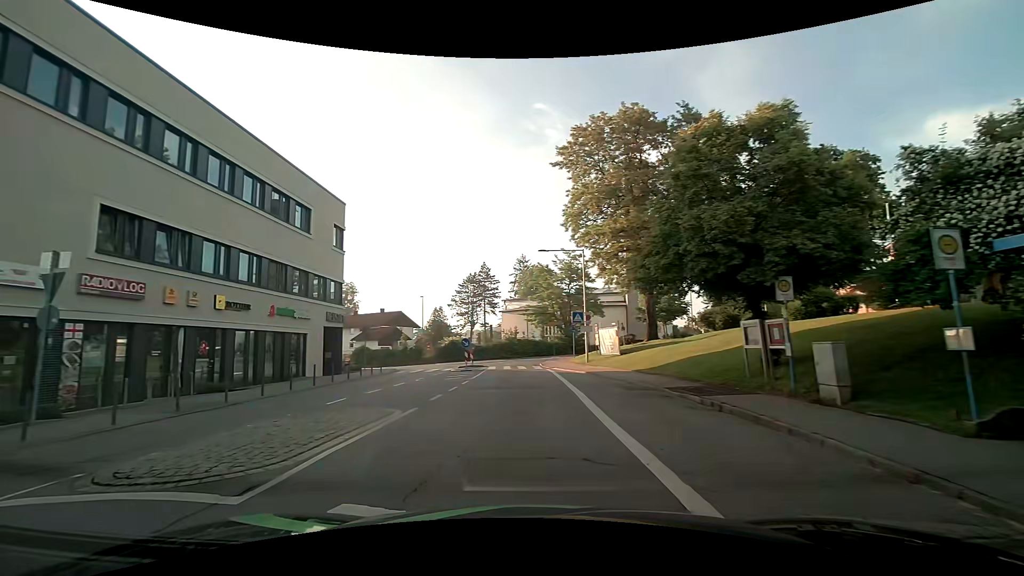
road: unclassified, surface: asphalt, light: Day
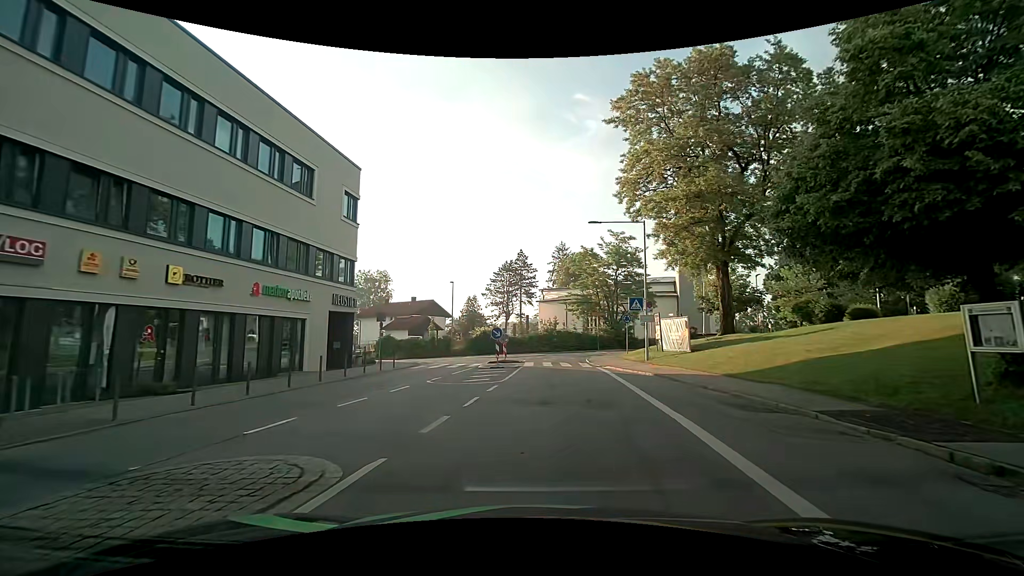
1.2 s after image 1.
(-0.5, +6.4) m; -4°
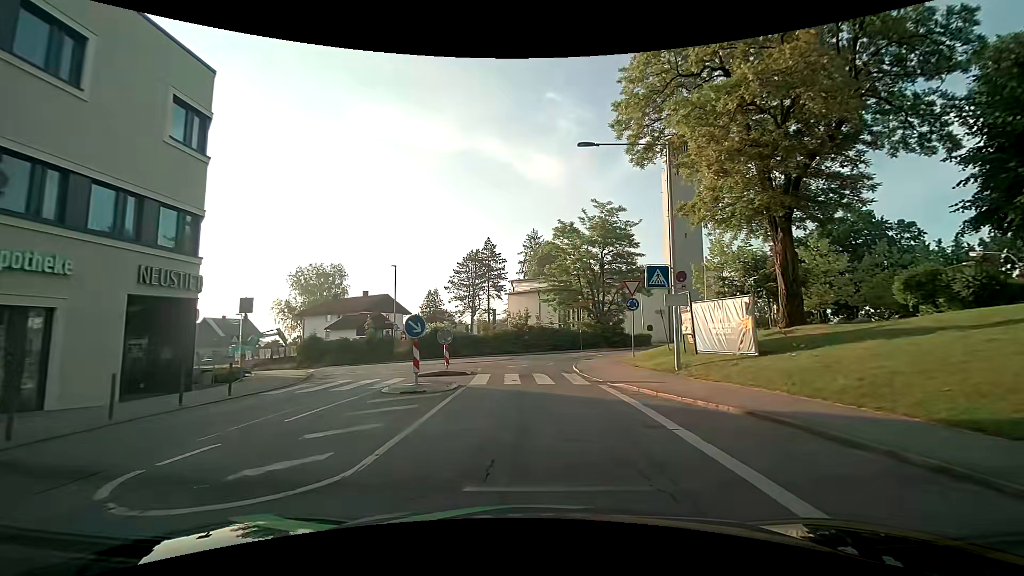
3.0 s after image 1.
(+0.4, +11.6) m; +3°
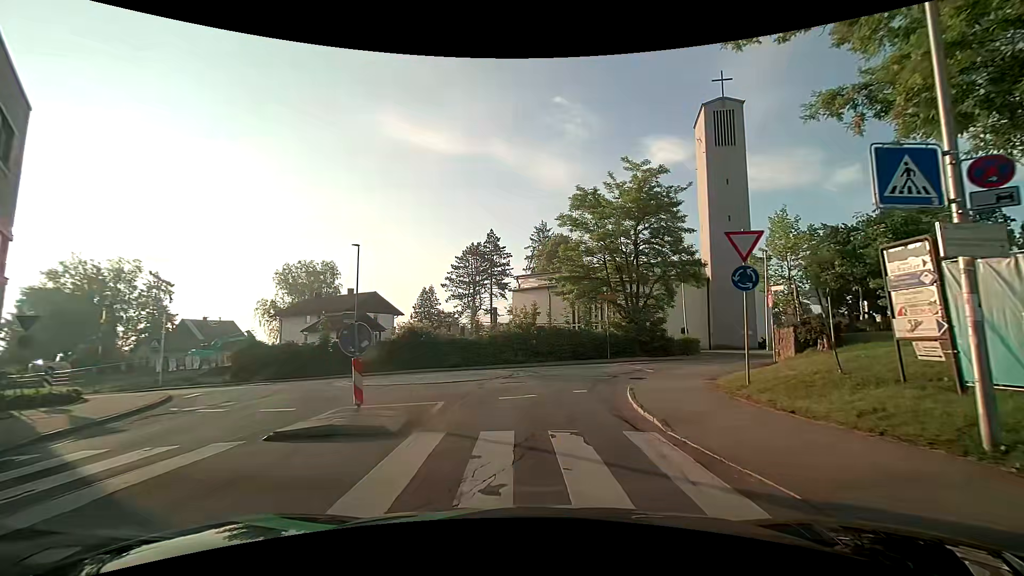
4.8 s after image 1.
(-0.2, +10.9) m; -1°
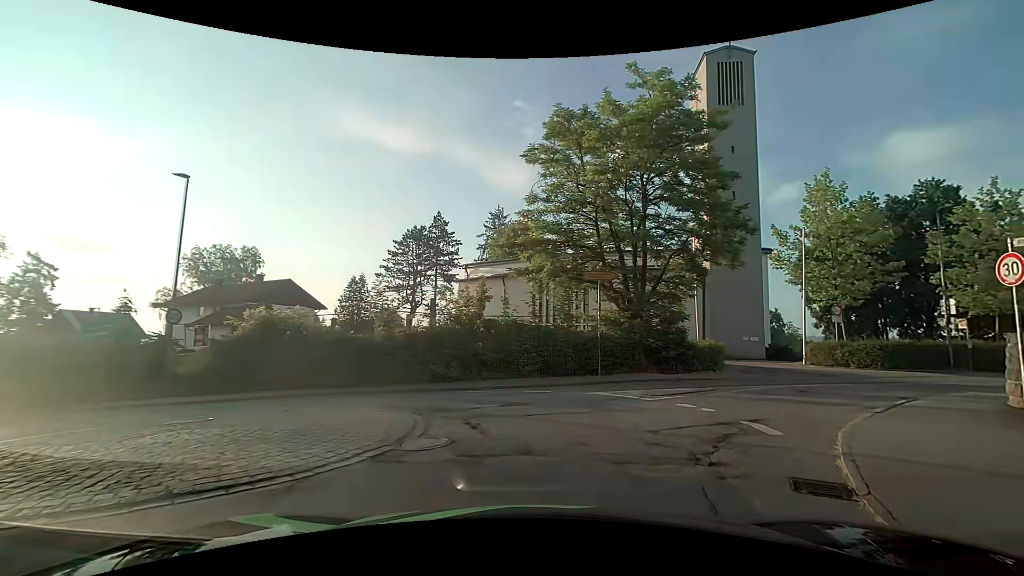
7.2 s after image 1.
(0.0, +12.1) m; +5°
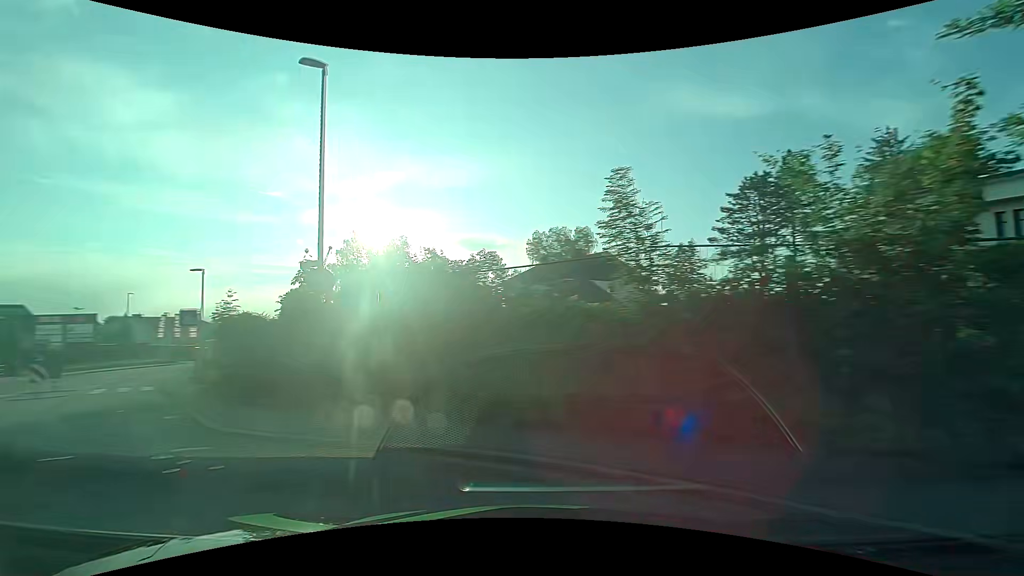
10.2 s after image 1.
(-0.8, +12.0) m; -38°
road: tertiary
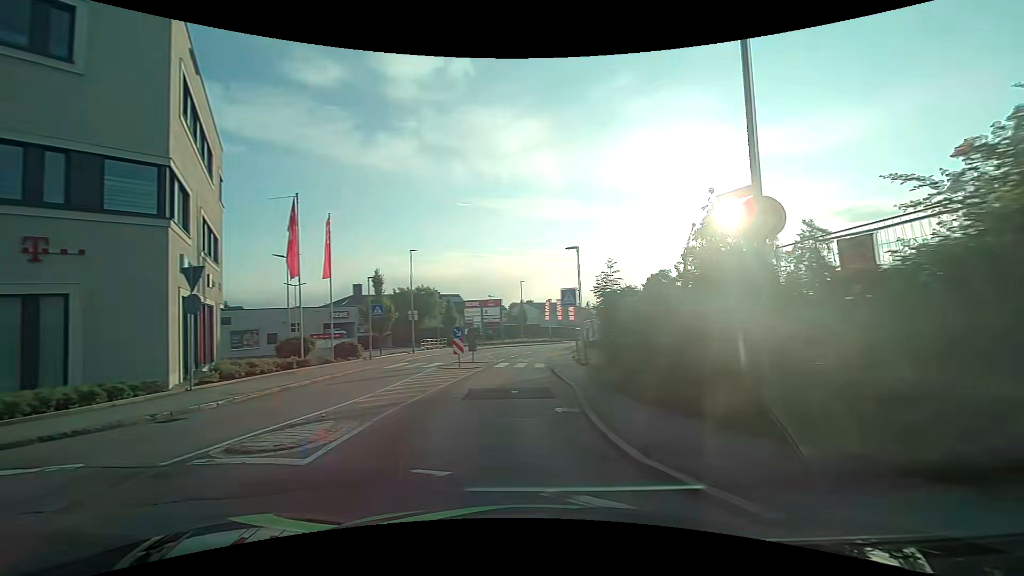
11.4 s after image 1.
(-1.8, +4.5) m; -42°
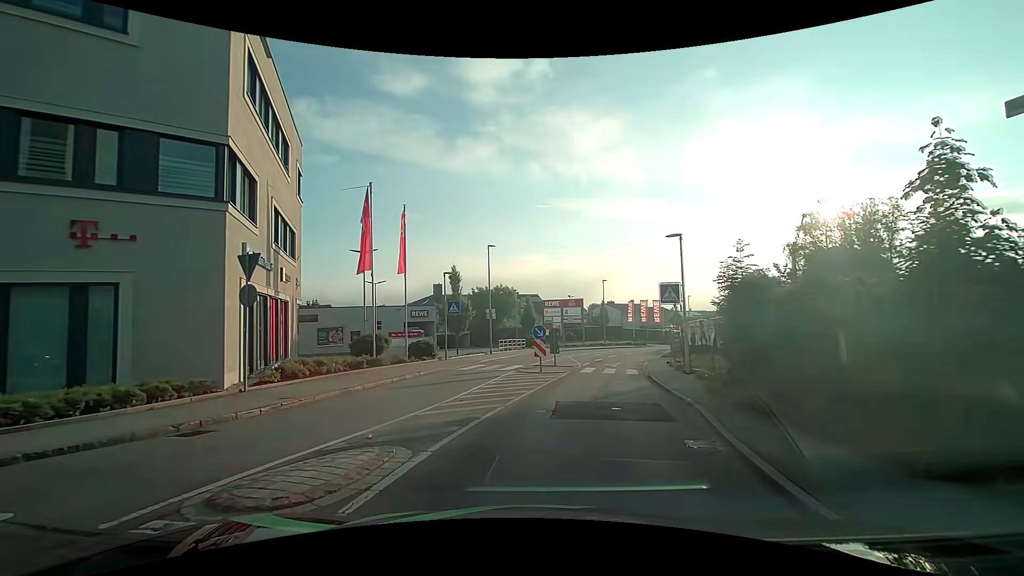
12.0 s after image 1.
(-0.2, +2.7) m; -7°
(+1, +10) (+2, +20) (+4, +30) (+7, +39) (+11, +49) (+16, +57) (+21, +66) (+27, +74) (+33, +81) (+39, +89) m
